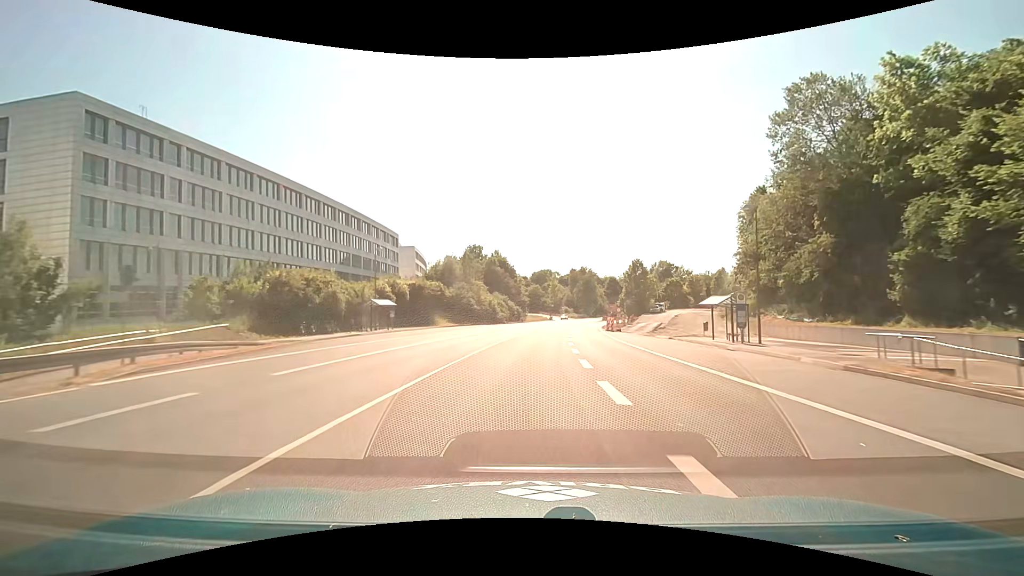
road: trunk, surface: asphalt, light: Day
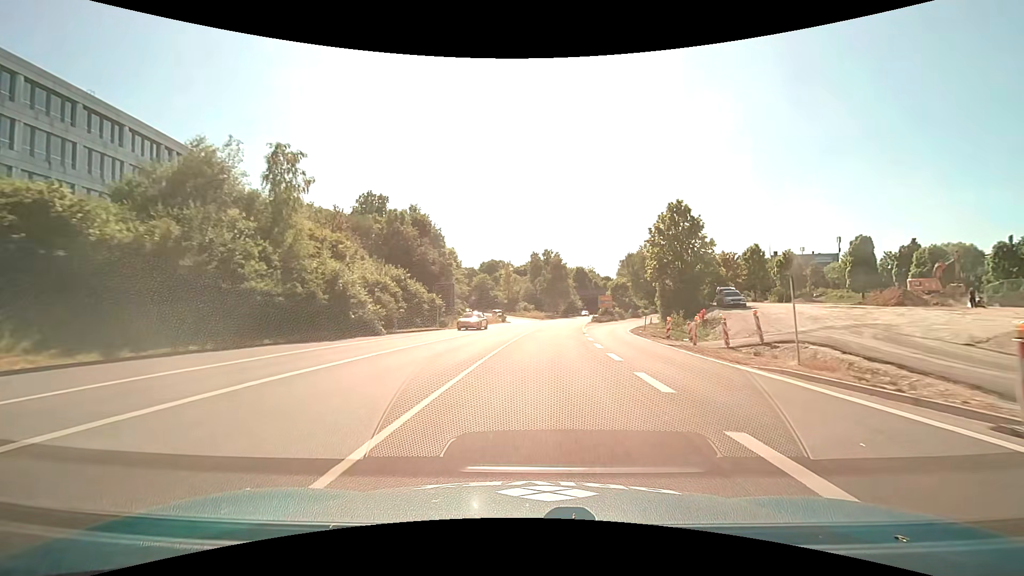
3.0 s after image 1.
(+2.1, +52.7) m; +5°
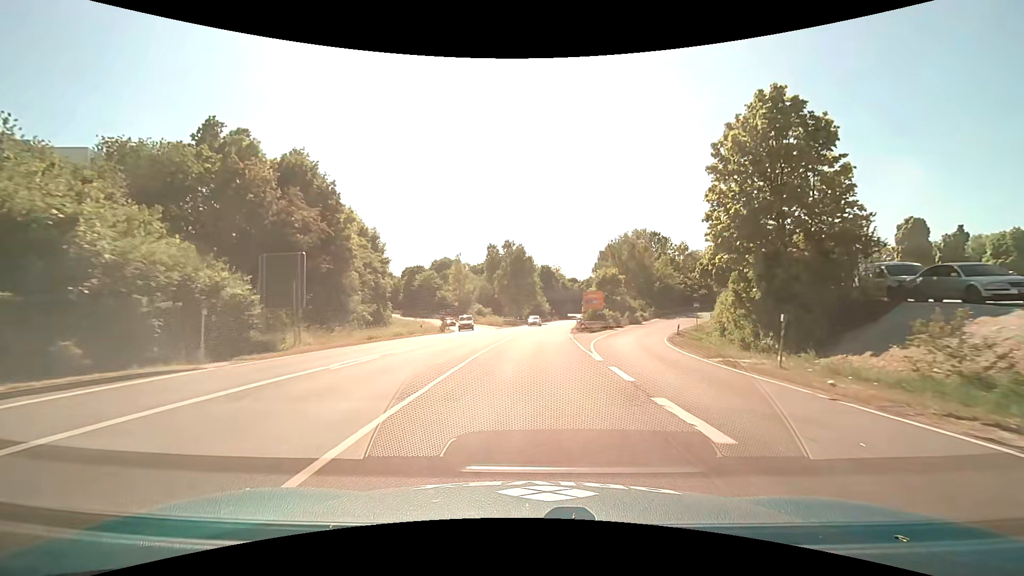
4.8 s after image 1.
(+1.1, +27.5) m; +5°
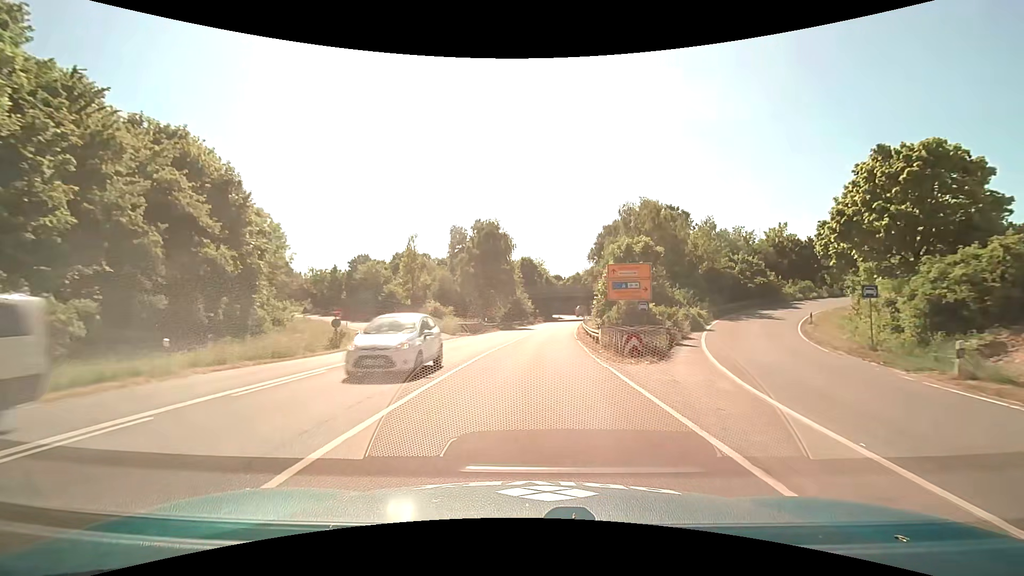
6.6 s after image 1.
(+0.6, +27.9) m; +2°
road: trunk_link
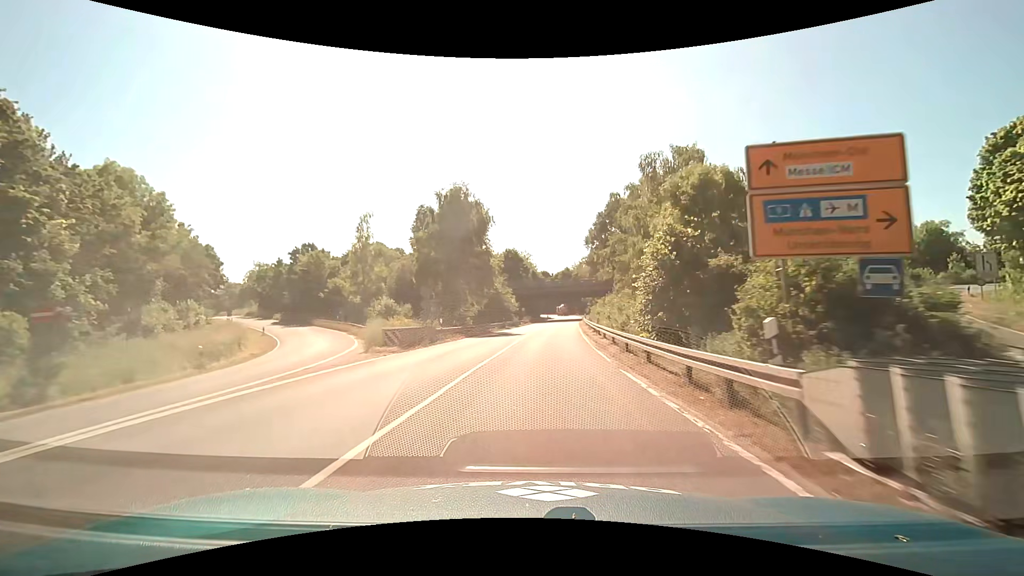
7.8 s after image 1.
(+0.2, +18.1) m; +2°
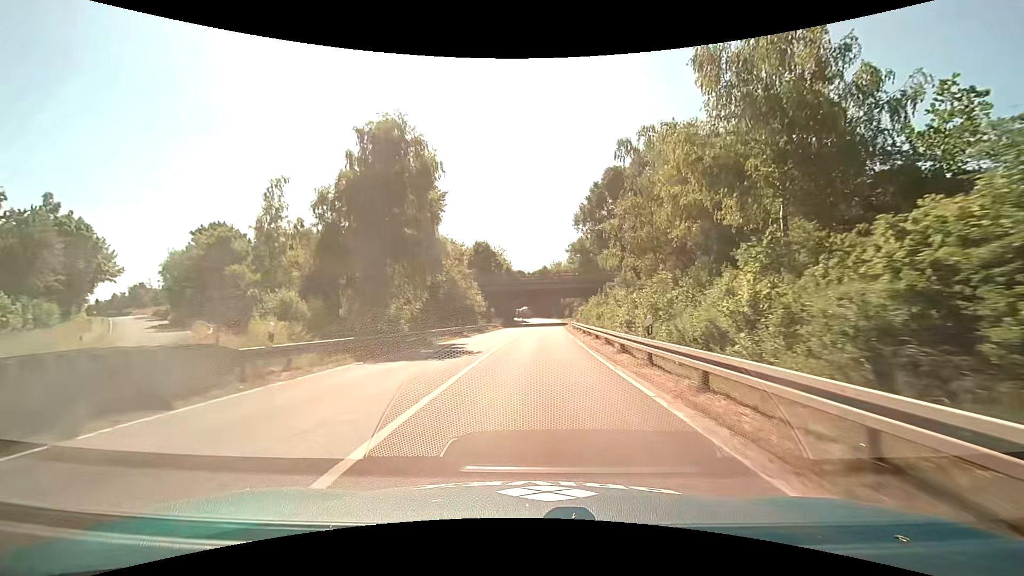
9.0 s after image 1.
(+0.4, +17.3) m; +3°
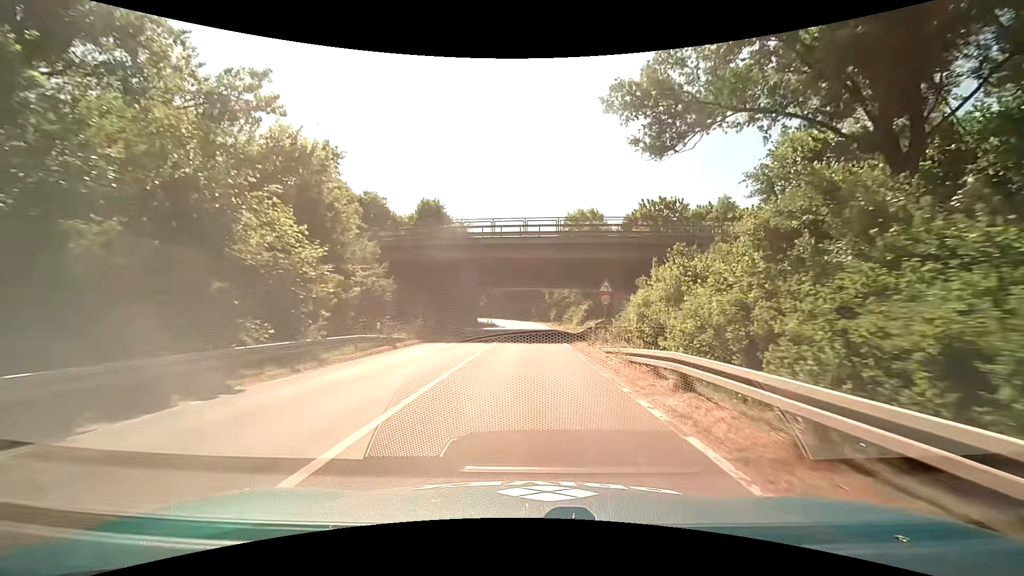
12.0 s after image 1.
(+1.1, +39.7) m; +2°
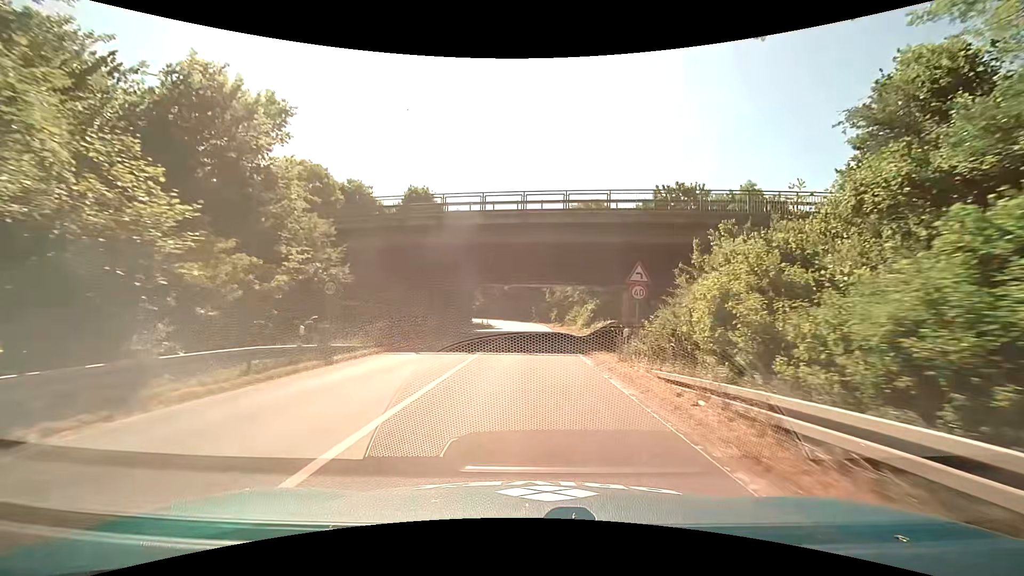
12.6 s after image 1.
(0.0, +7.3) m; 0°
